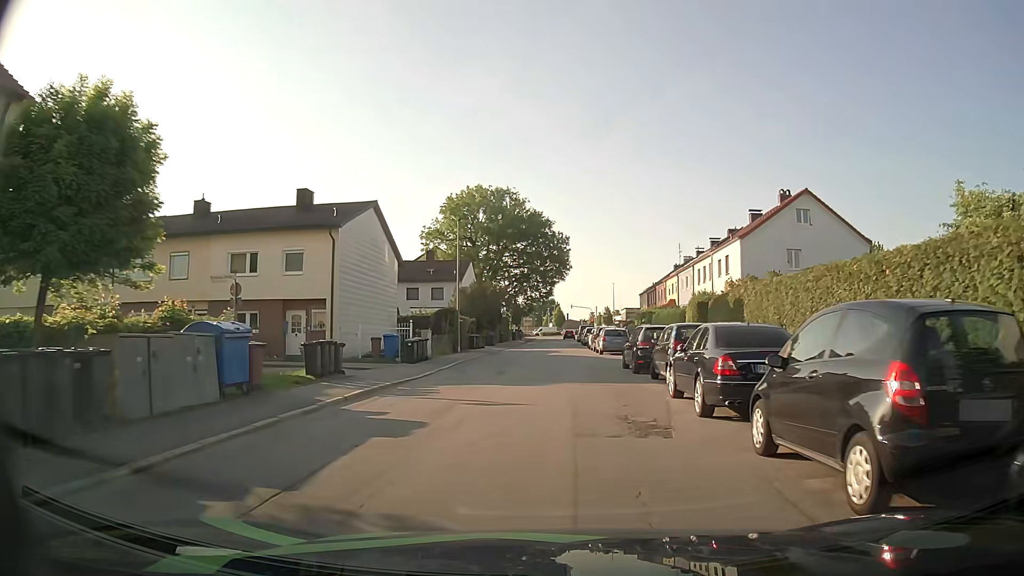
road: residential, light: Day
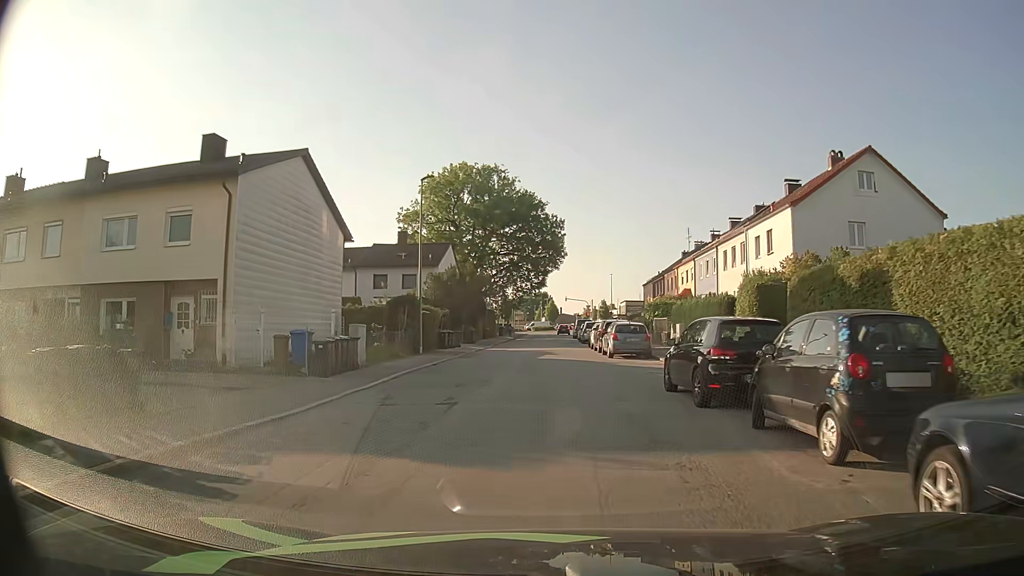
(0.0, +9.8) m; 0°
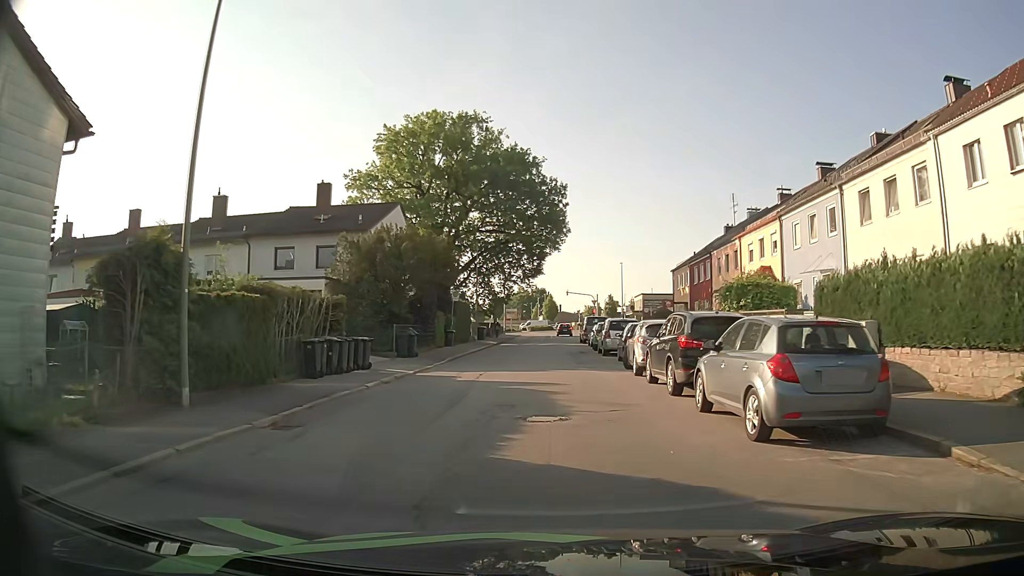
(+0.3, +20.0) m; +1°
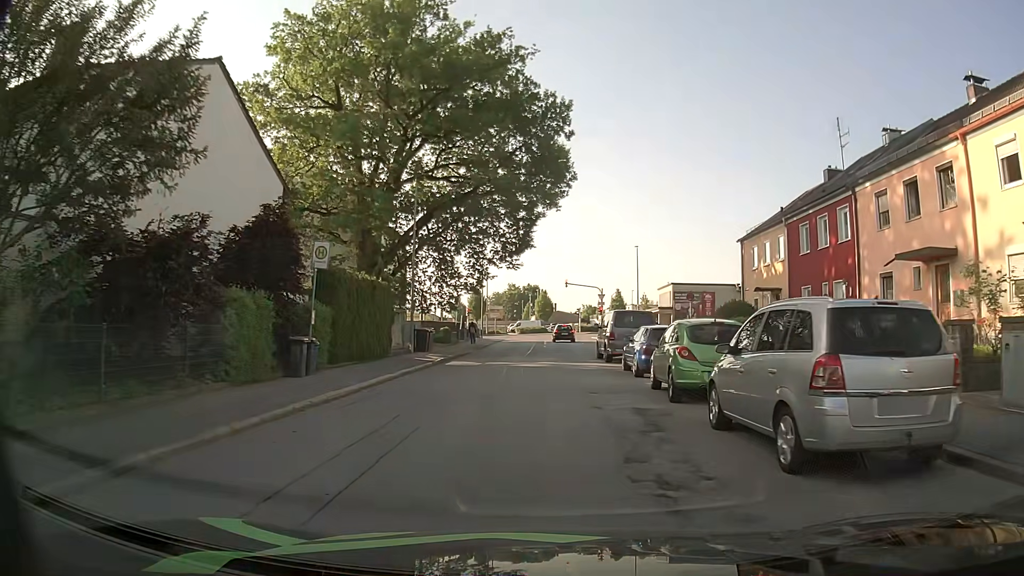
(+0.2, +23.0) m; +1°
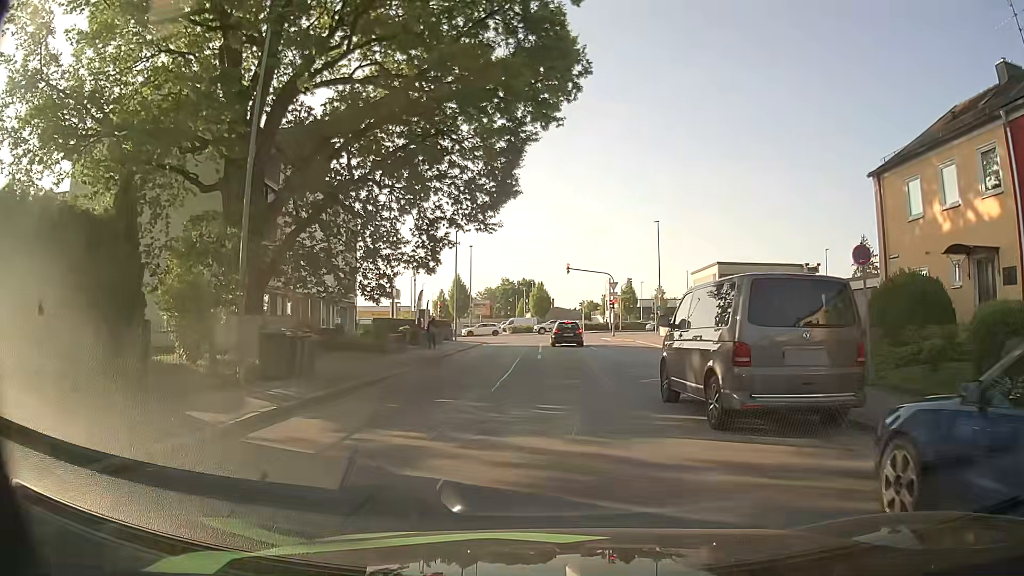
(+0.1, +16.6) m; 0°
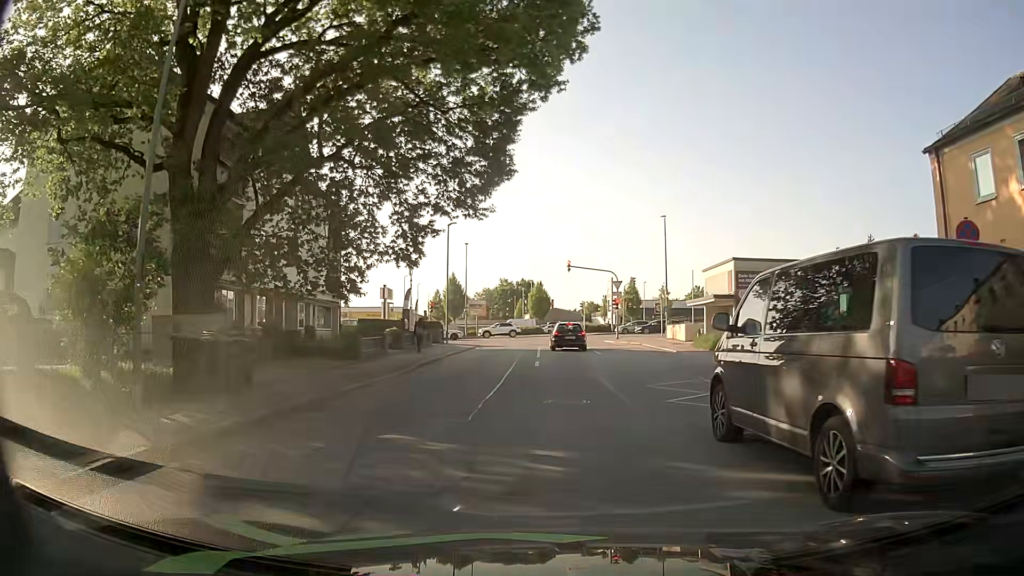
(0.0, +3.7) m; 0°
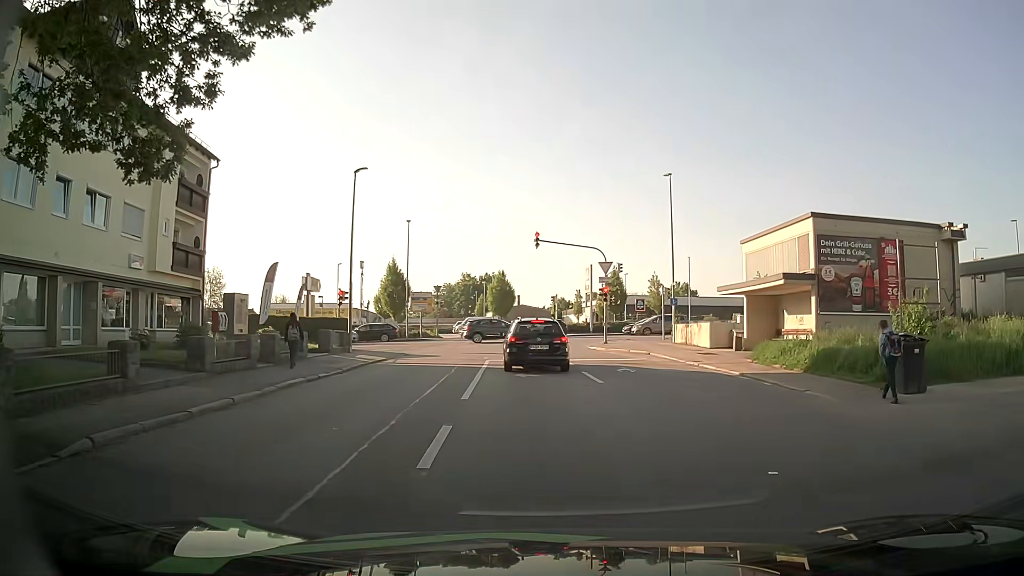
(+0.4, +15.5) m; +2°
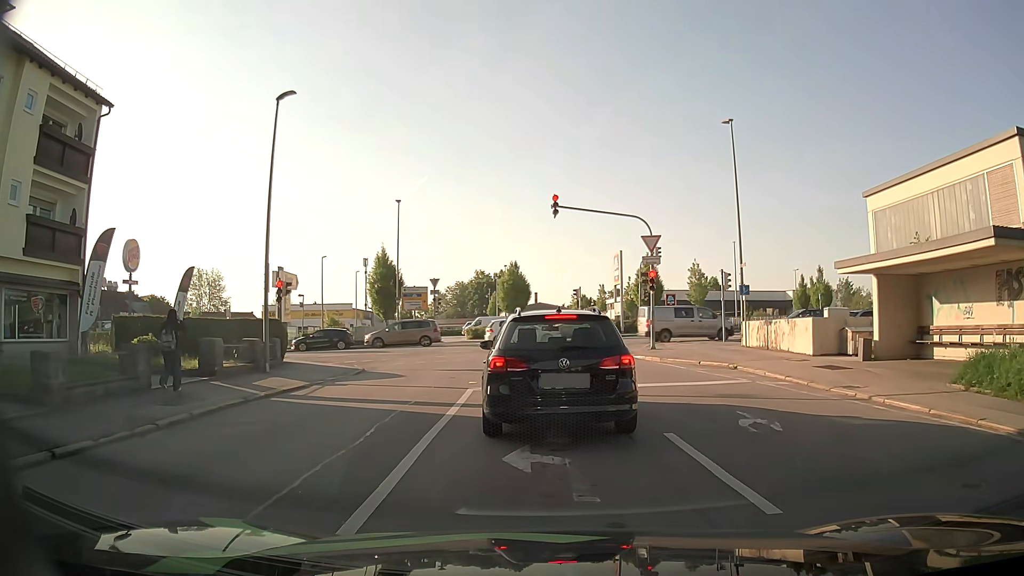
(-0.1, +10.5) m; -1°
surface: asphalt
